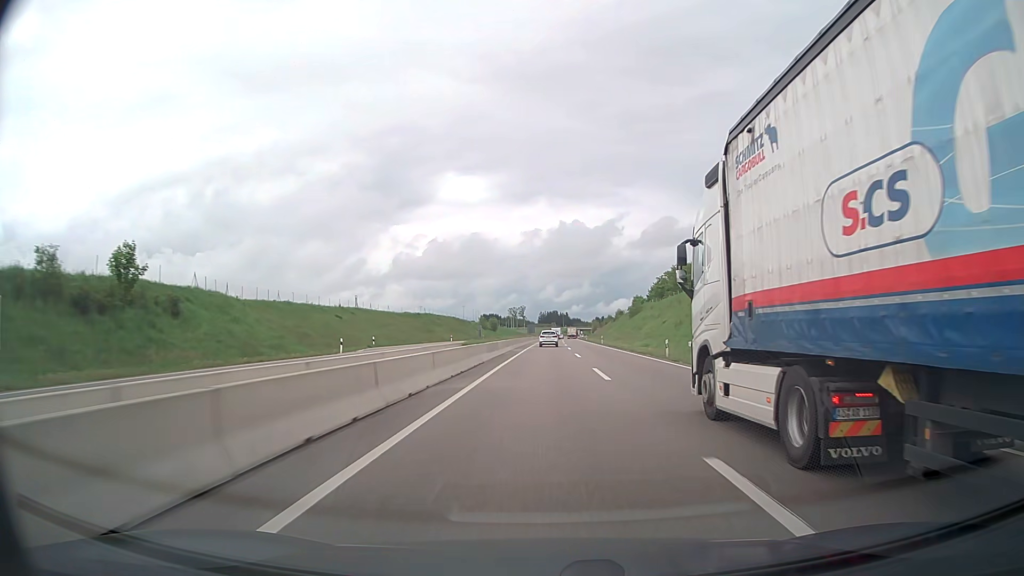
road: trunk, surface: asphalt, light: Day
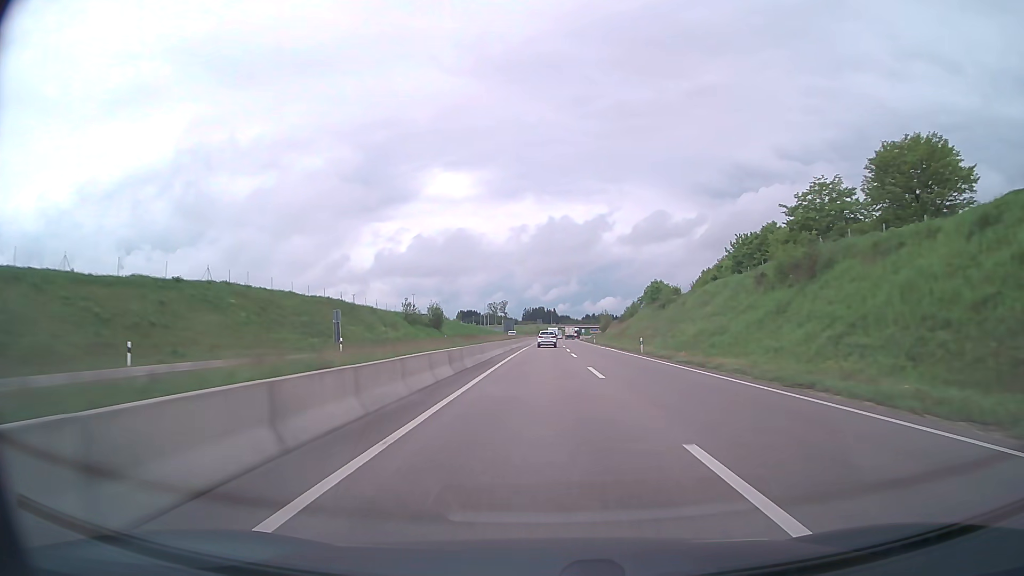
(+1.1, +89.4) m; +1°
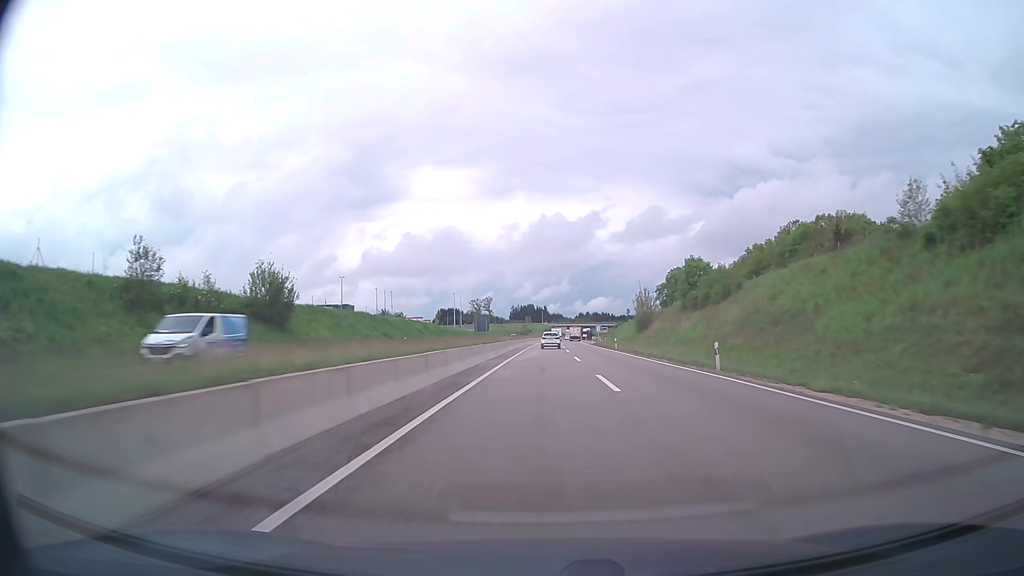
(+0.4, +70.7) m; +1°
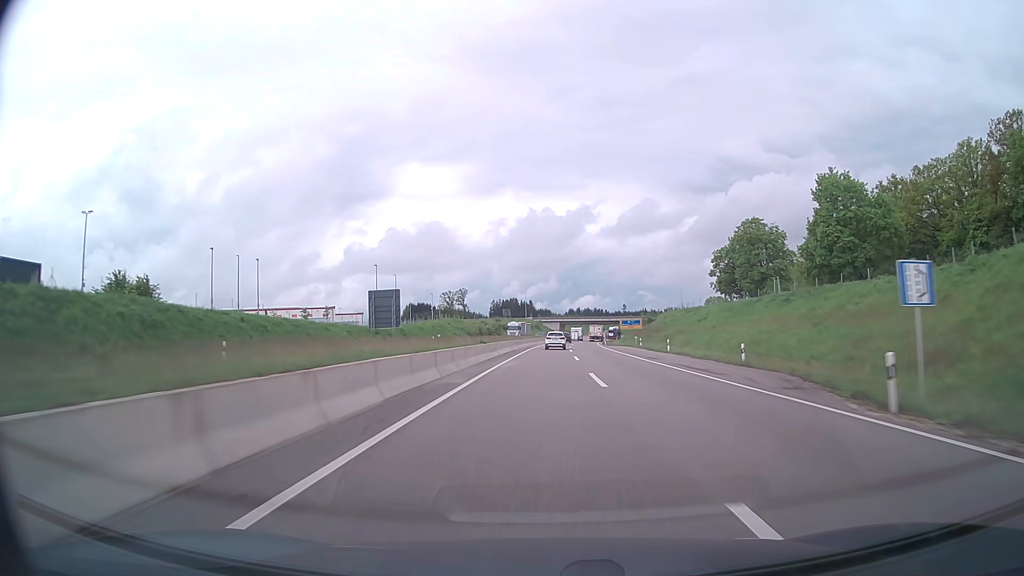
(+0.9, +88.9) m; +1°
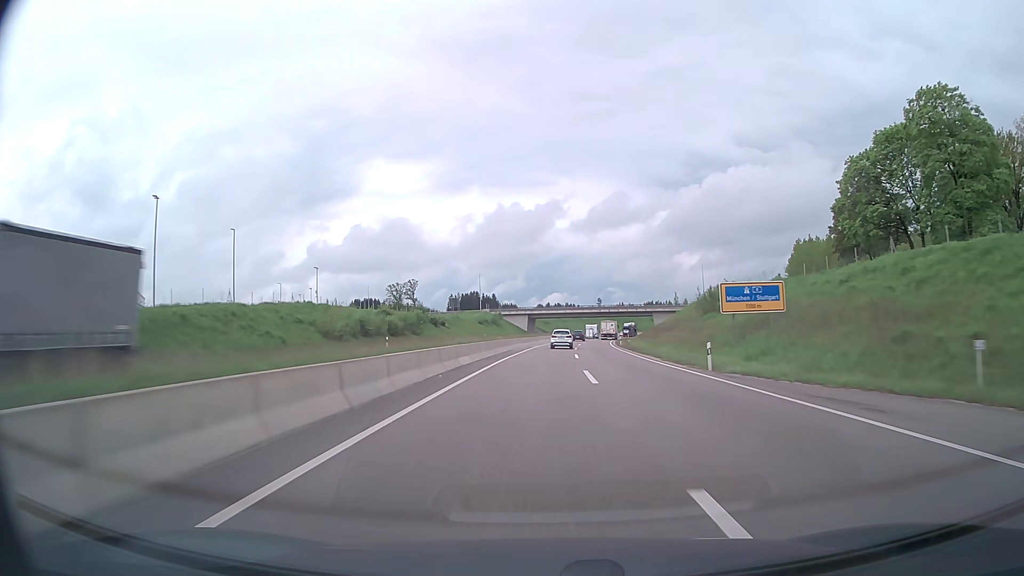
(+1.4, +72.0) m; +3°
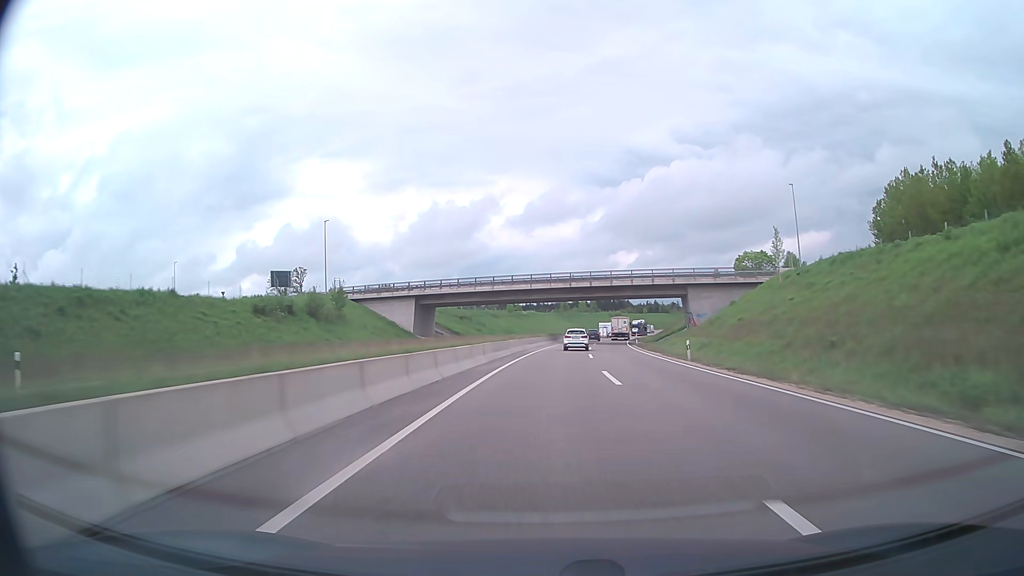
(+3.6, +91.0) m; +5°
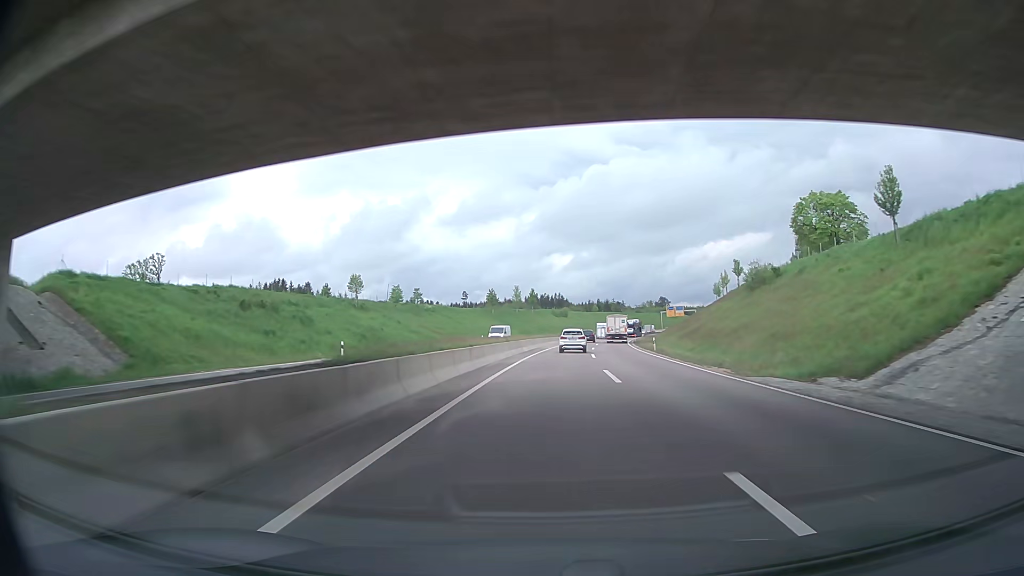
(+3.6, +71.0) m; +6°
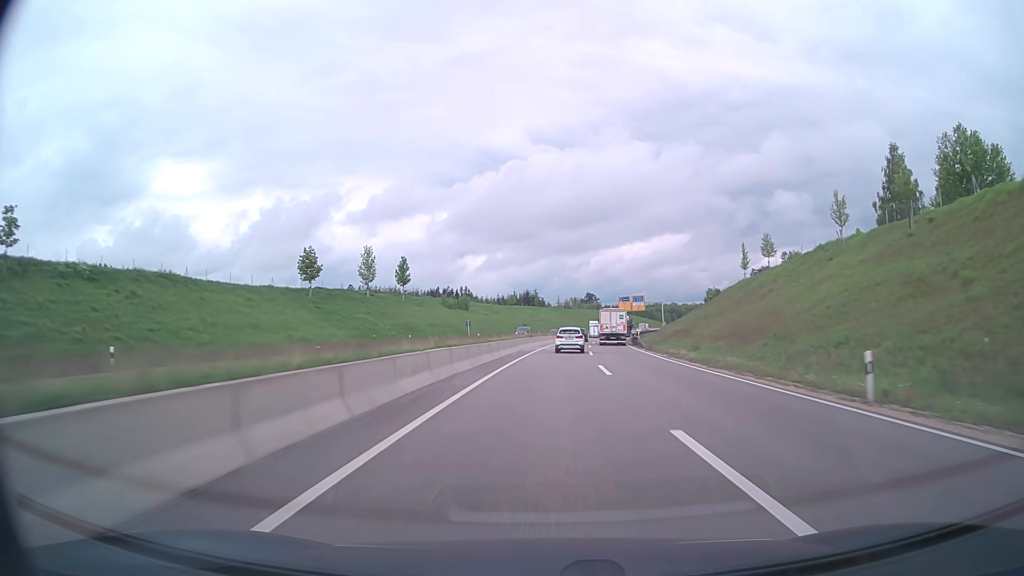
(+5.4, +87.6) m; +7°
(0, +10) (0, +20) (+1, +30) (+1, +40) (+2, +50) (+3, +60) (+3, +70) (+4, +80) (+6, +90) (+7, +100) m
